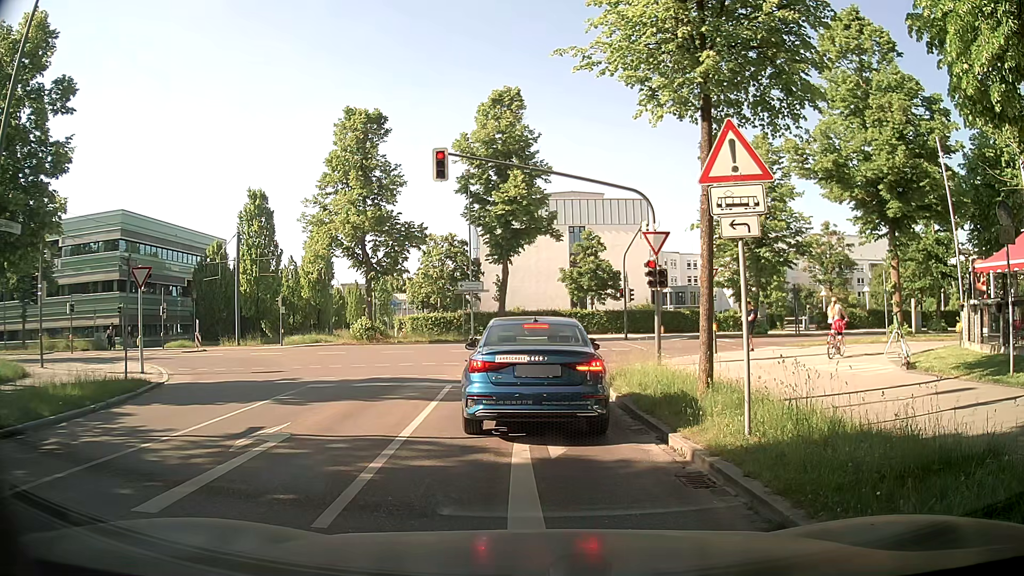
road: residential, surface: asphalt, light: Day
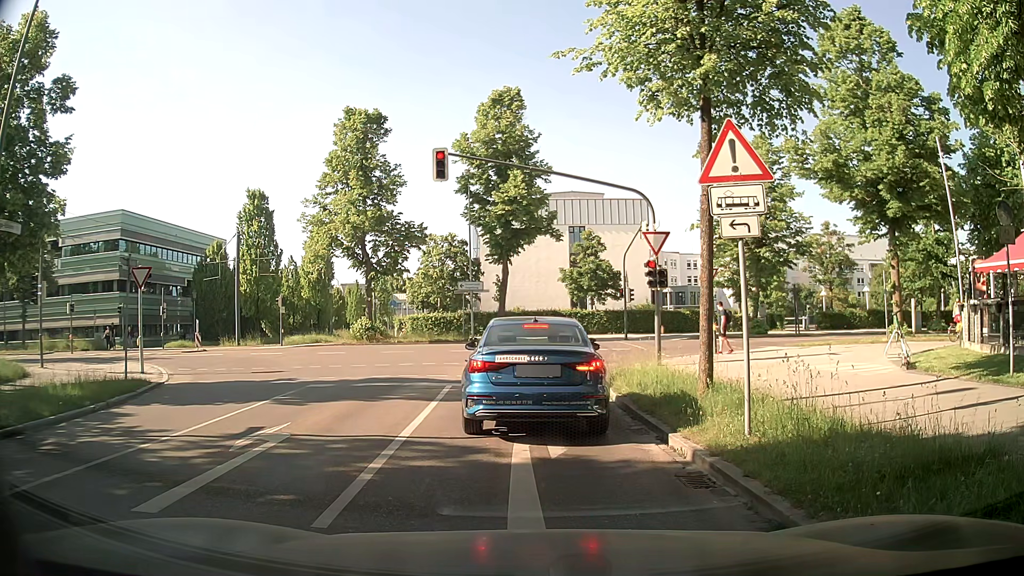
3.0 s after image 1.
(0.0, 0.0) m; 0°
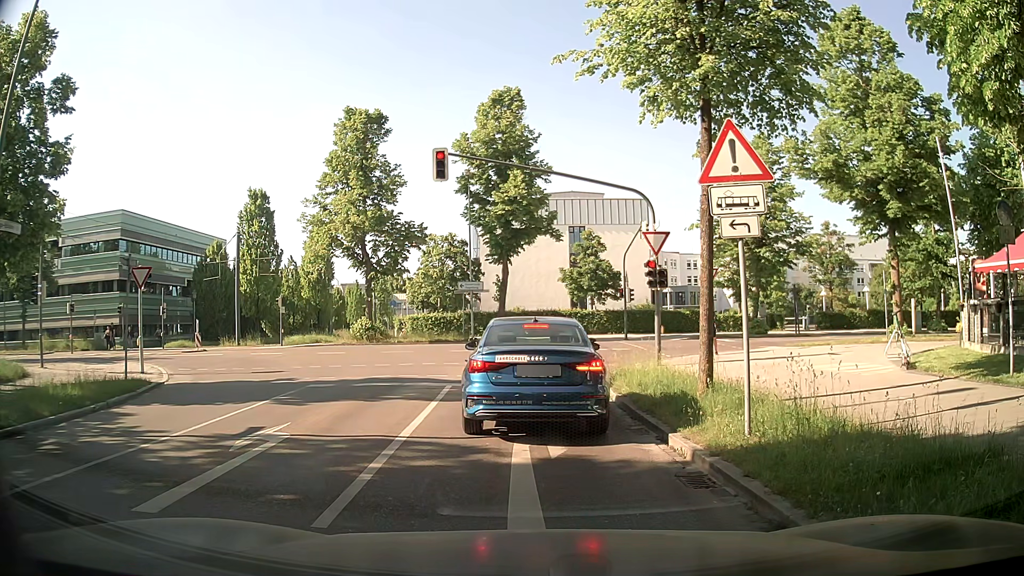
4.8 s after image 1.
(0.0, 0.0) m; 0°
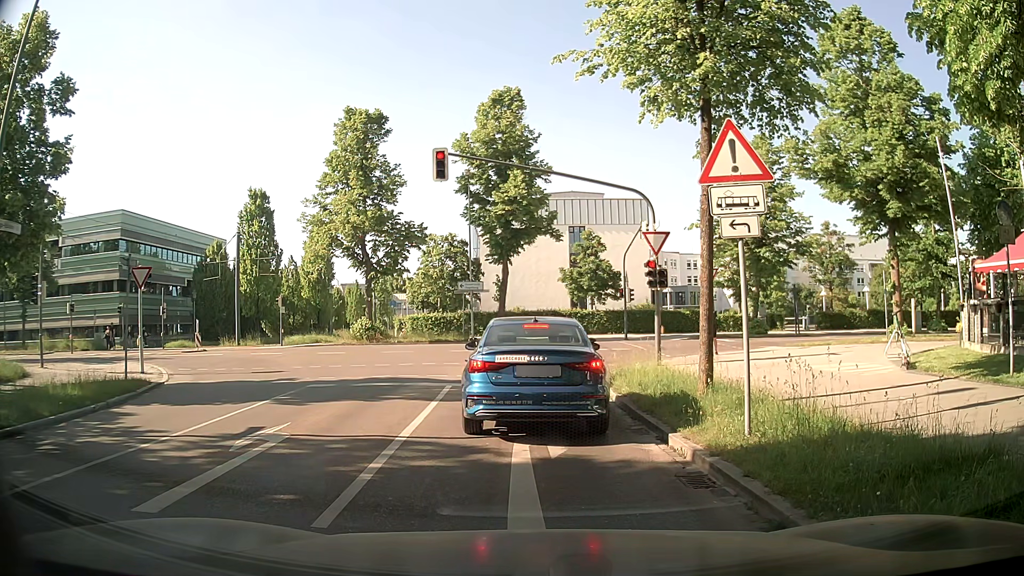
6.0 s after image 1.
(0.0, 0.0) m; 0°
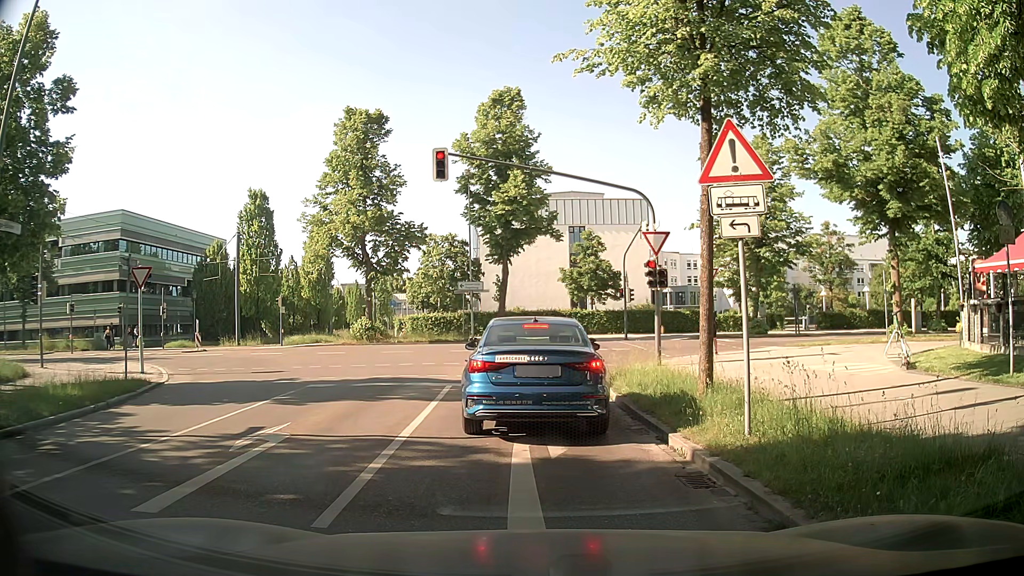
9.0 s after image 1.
(0.0, 0.0) m; 0°
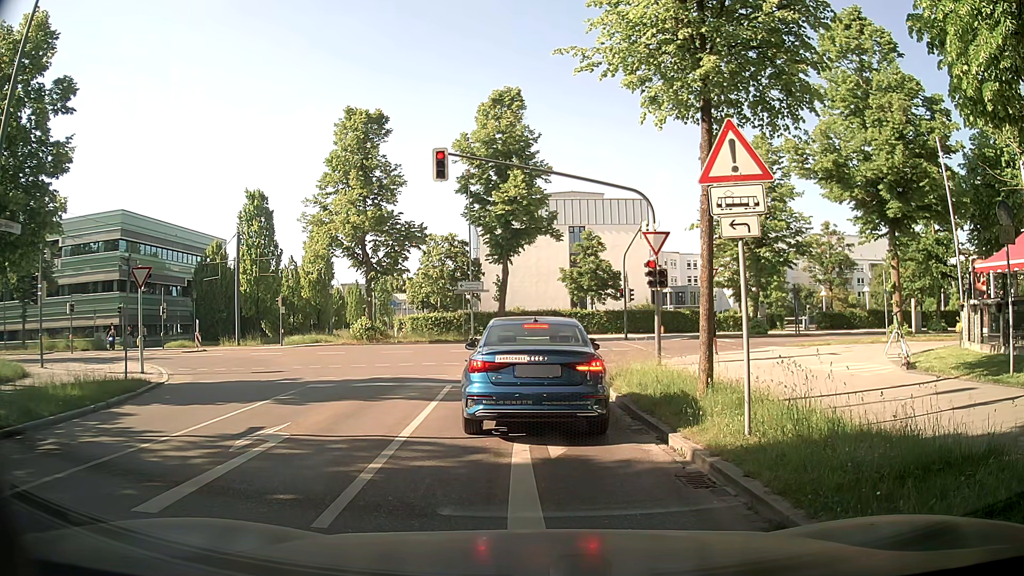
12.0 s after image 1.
(0.0, 0.0) m; 0°
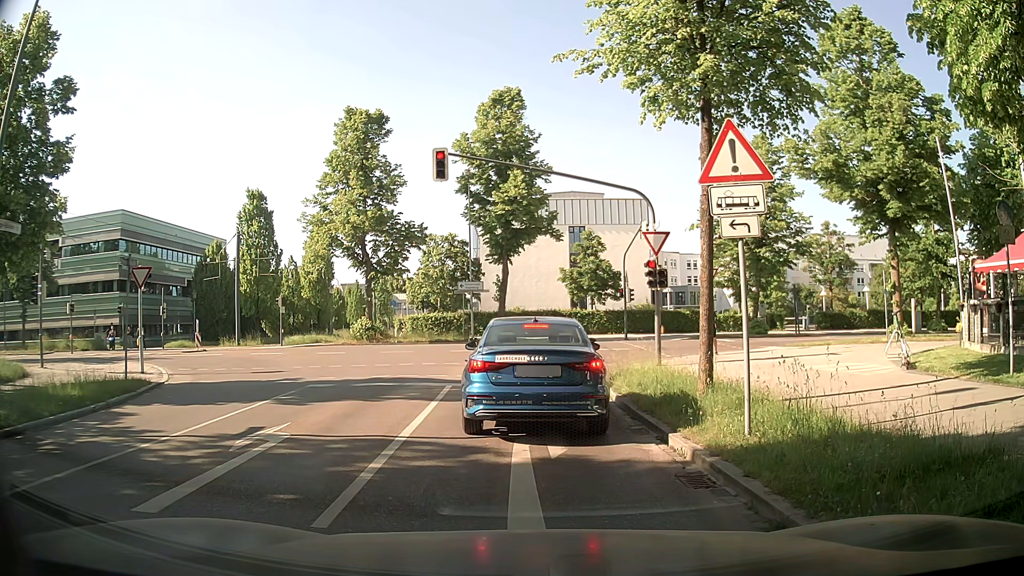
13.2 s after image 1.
(0.0, 0.0) m; 0°
